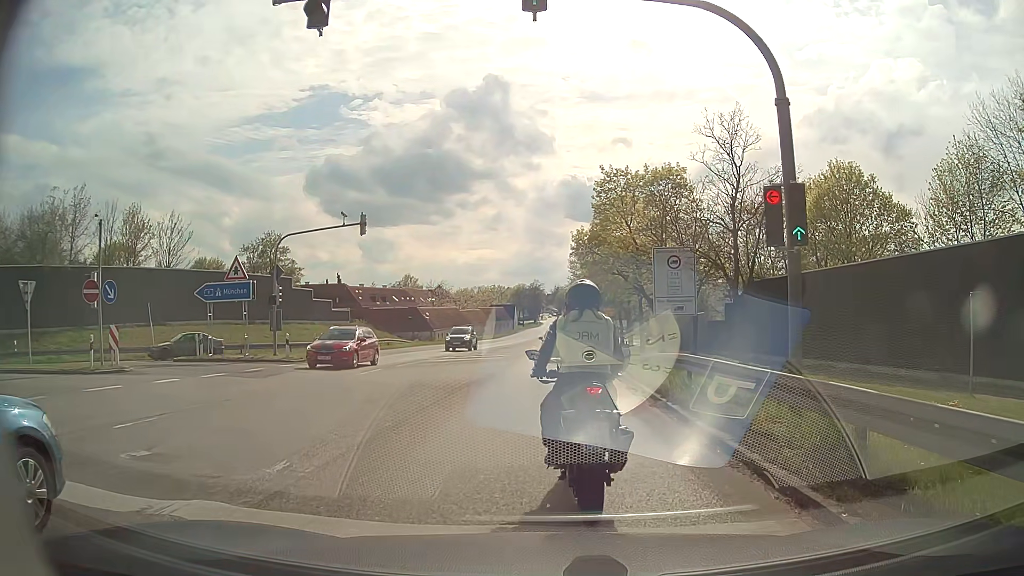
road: secondary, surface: asphalt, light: Day
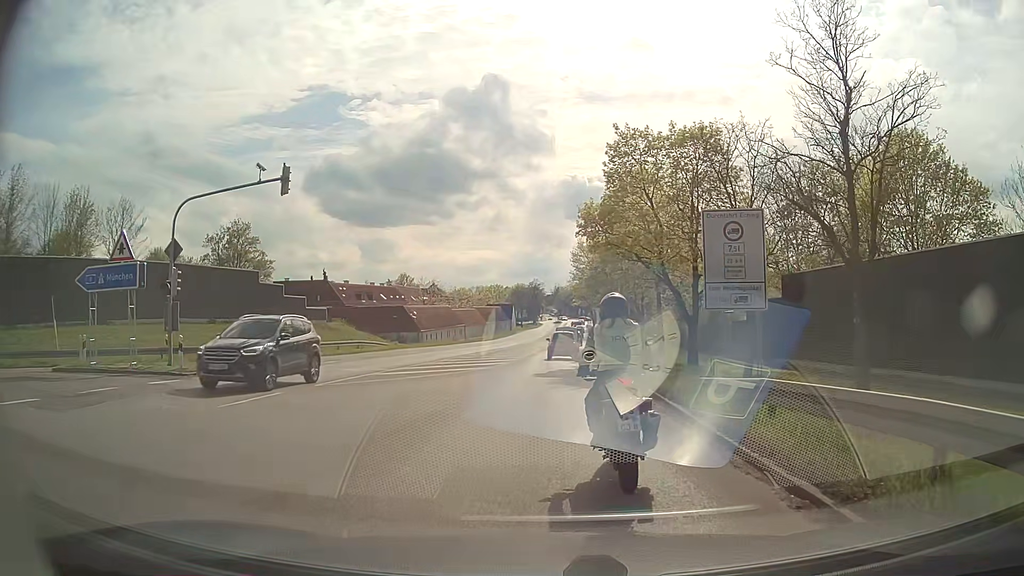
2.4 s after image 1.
(0.0, +9.4) m; 0°
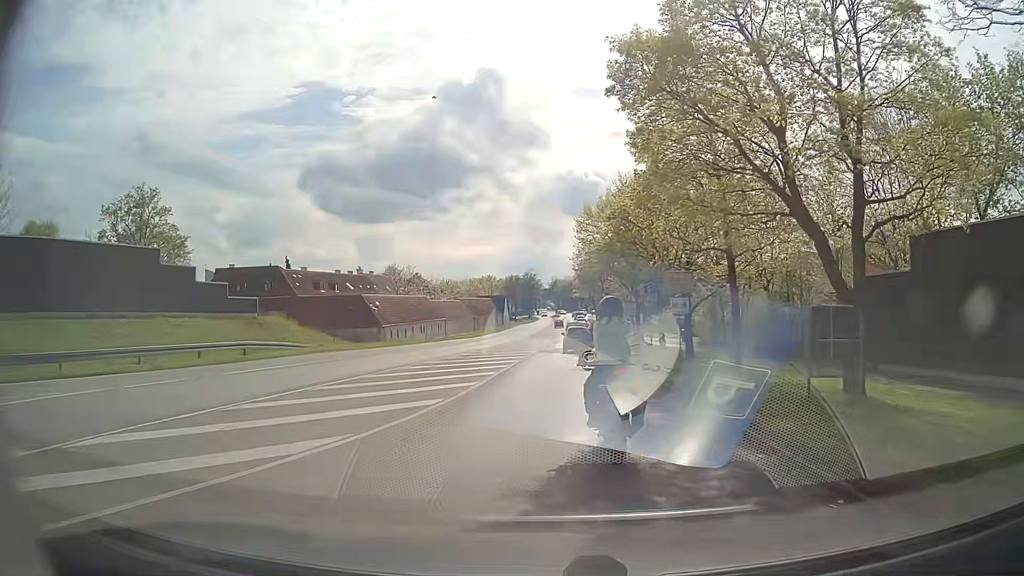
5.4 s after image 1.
(+0.1, +18.6) m; +1°
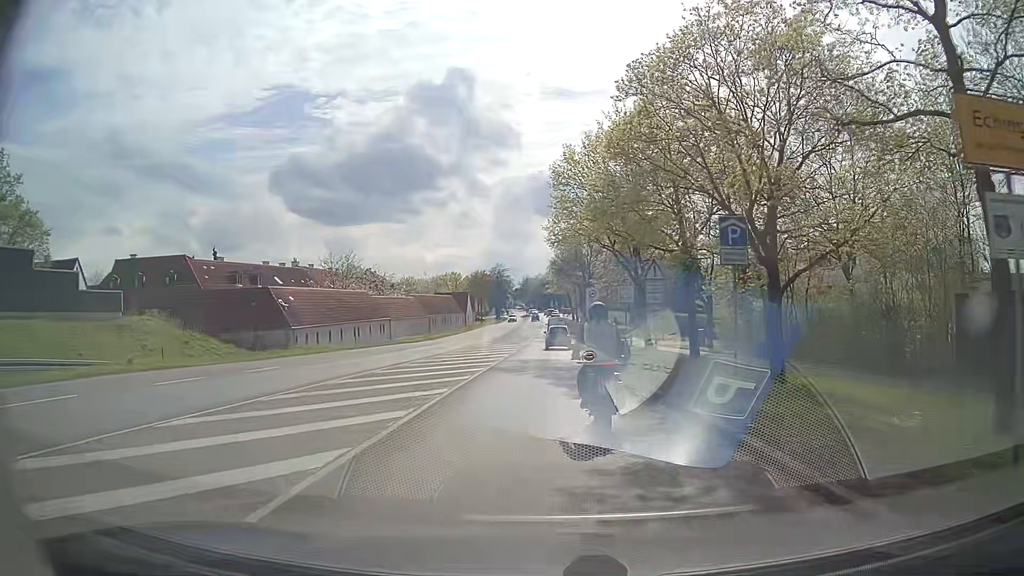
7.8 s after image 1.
(+0.2, +17.6) m; +2°
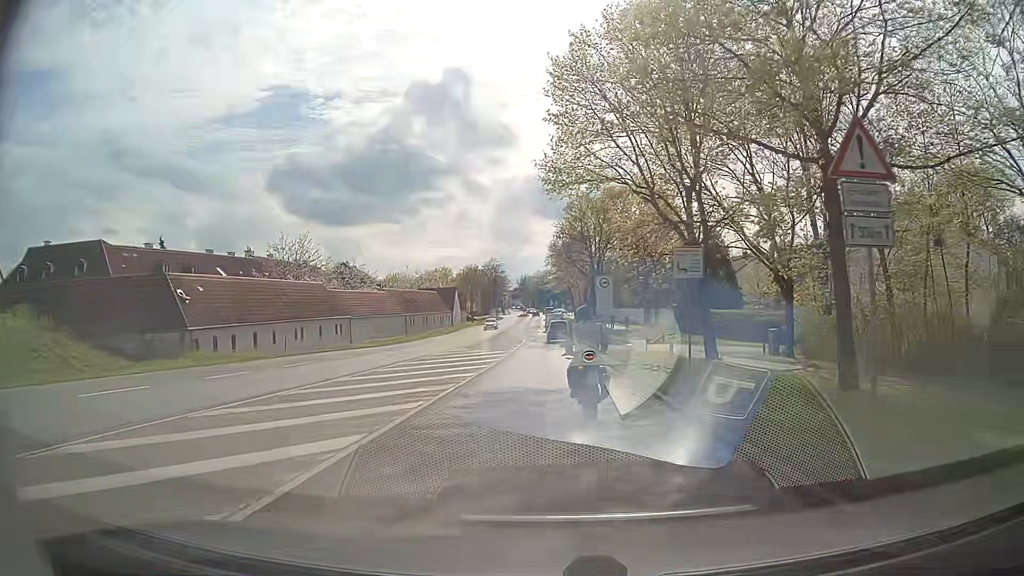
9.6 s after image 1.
(0.0, +15.2) m; -1°
